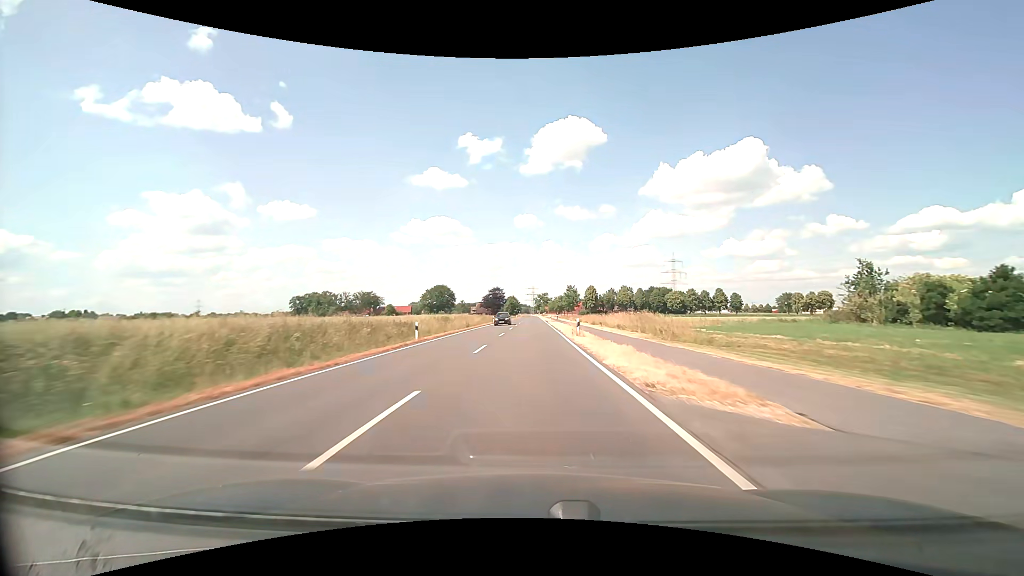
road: secondary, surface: asphalt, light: Day
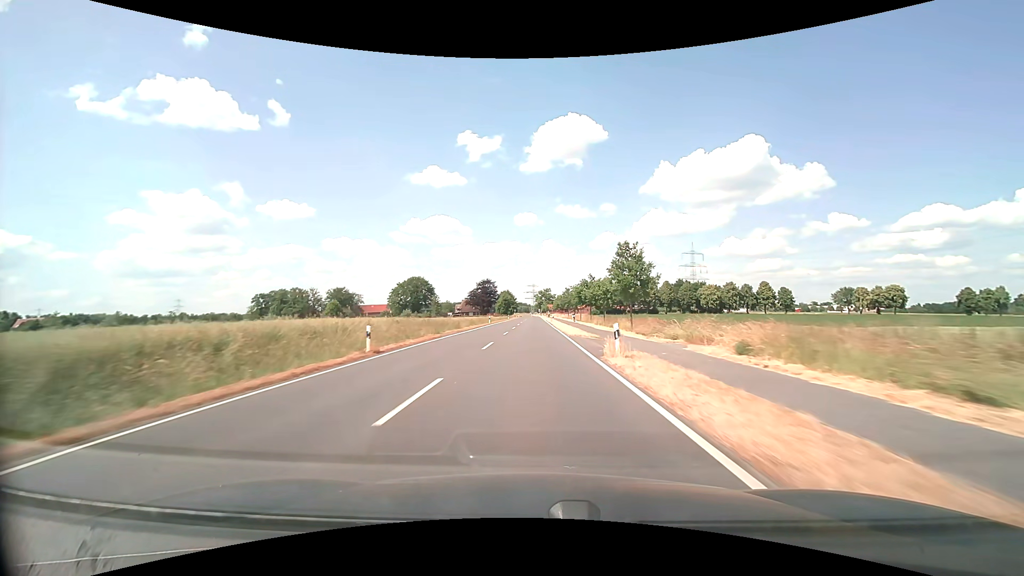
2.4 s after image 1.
(-0.1, +58.6) m; 0°
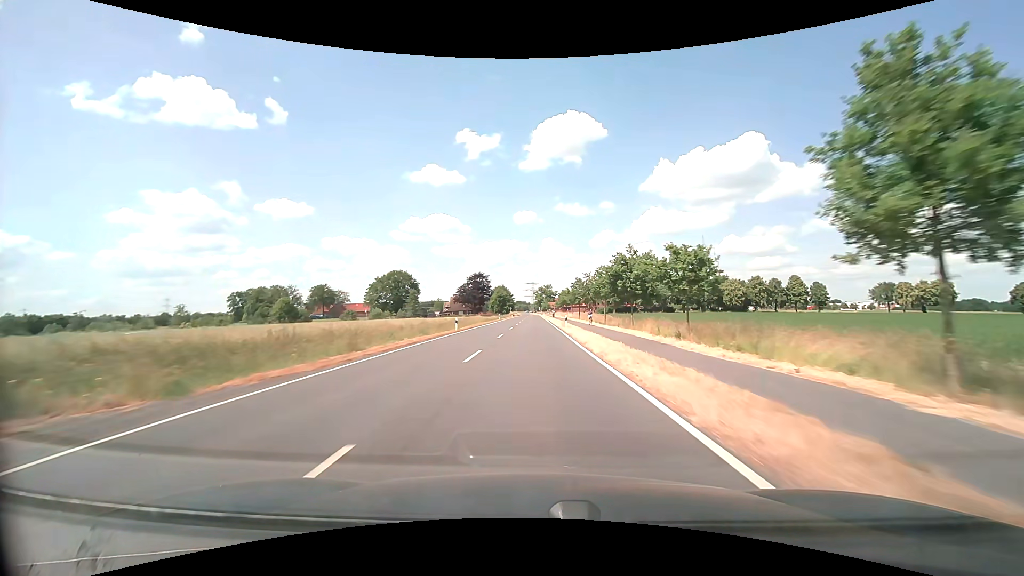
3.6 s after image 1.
(0.0, +29.0) m; 0°
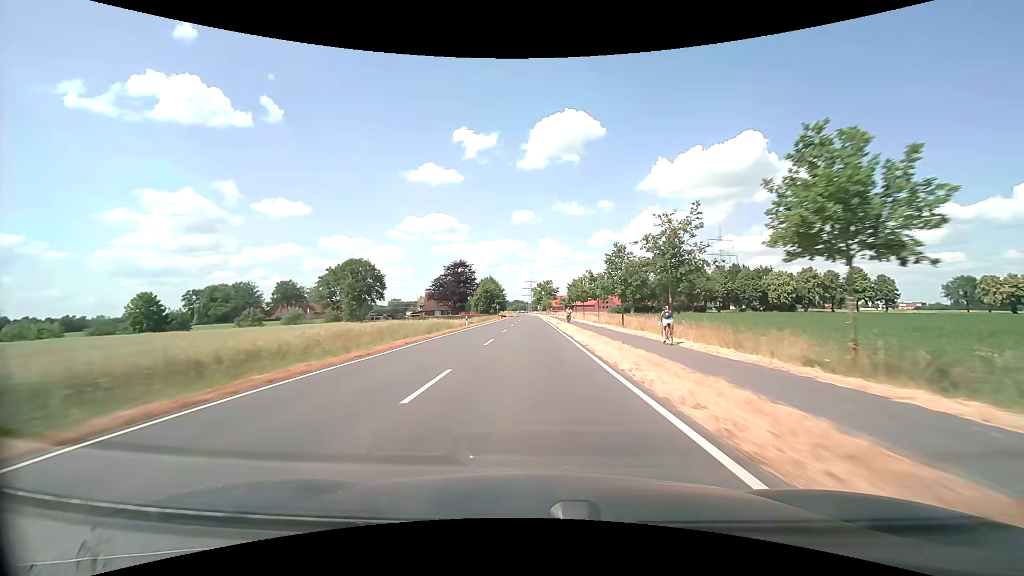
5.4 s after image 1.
(+0.1, +41.9) m; 0°
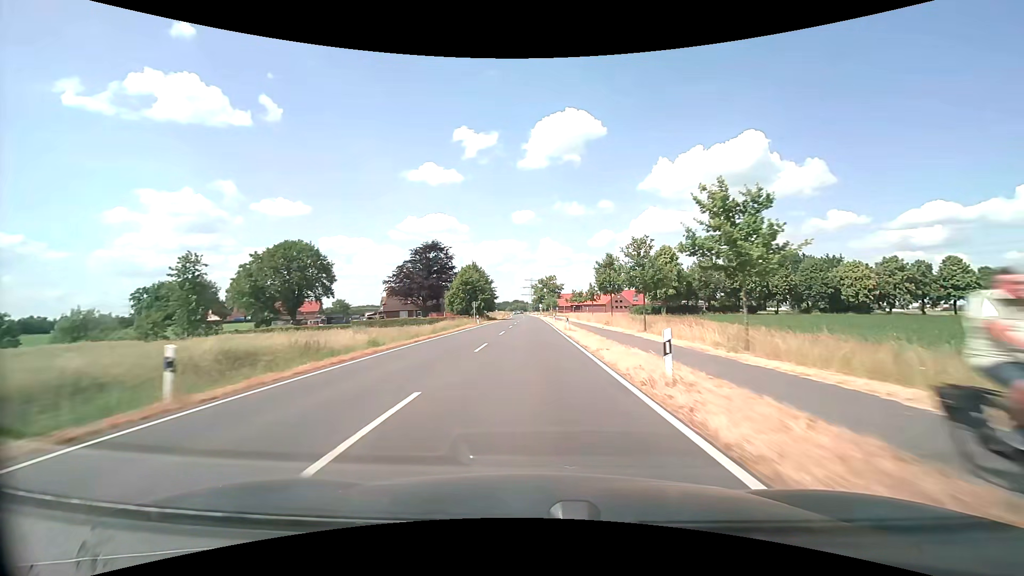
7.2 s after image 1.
(-0.1, +39.0) m; 0°
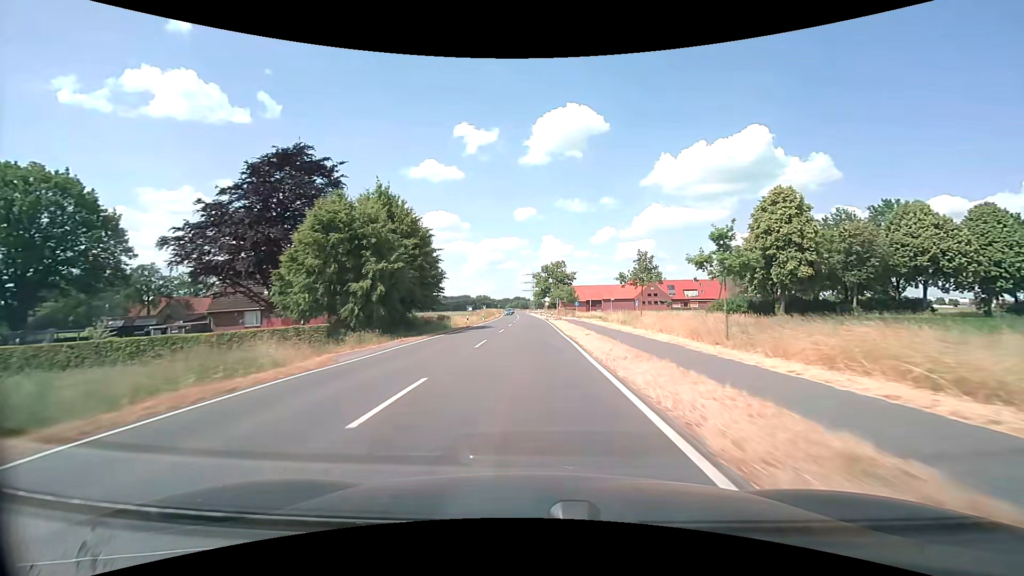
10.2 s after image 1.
(+0.1, +58.2) m; 0°
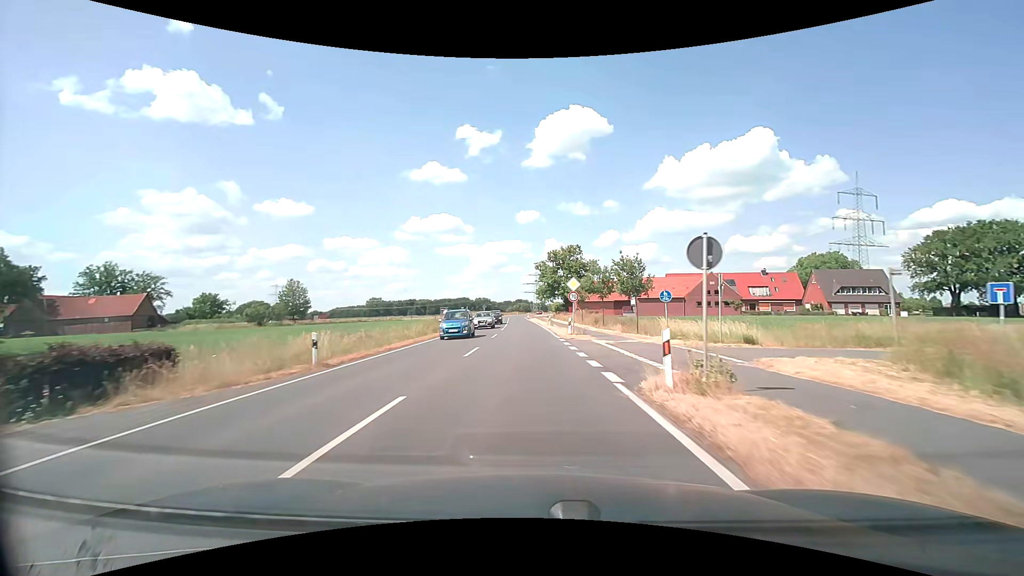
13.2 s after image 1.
(-0.2, +50.2) m; 0°
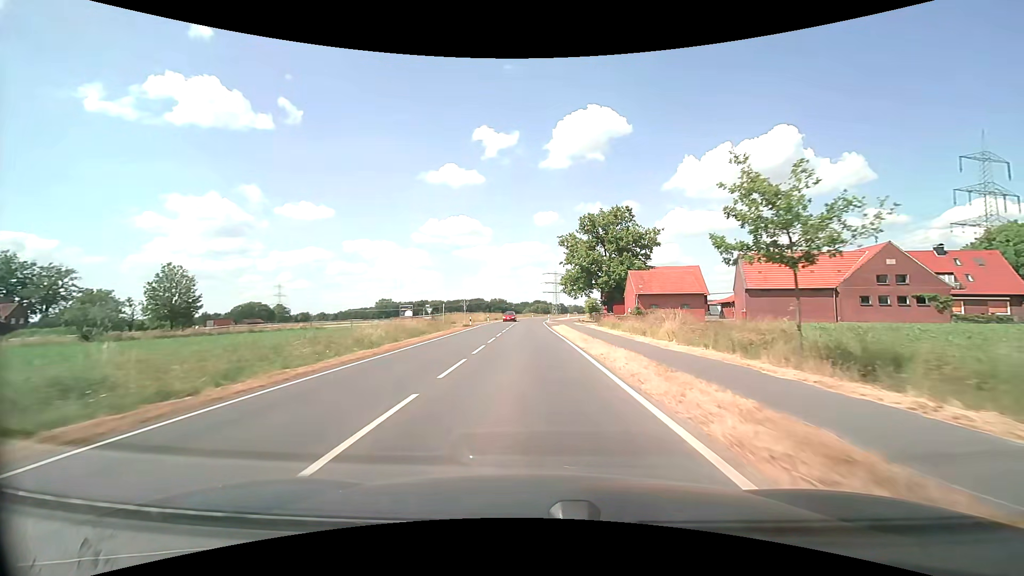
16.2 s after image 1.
(-0.8, +47.5) m; -2°
(0, +10) (0, +20) (0, +30) (0, +40) (-1, +50) (-1, +60) (-1, +70) (0, +80) (0, +90) (+2, +100) m
